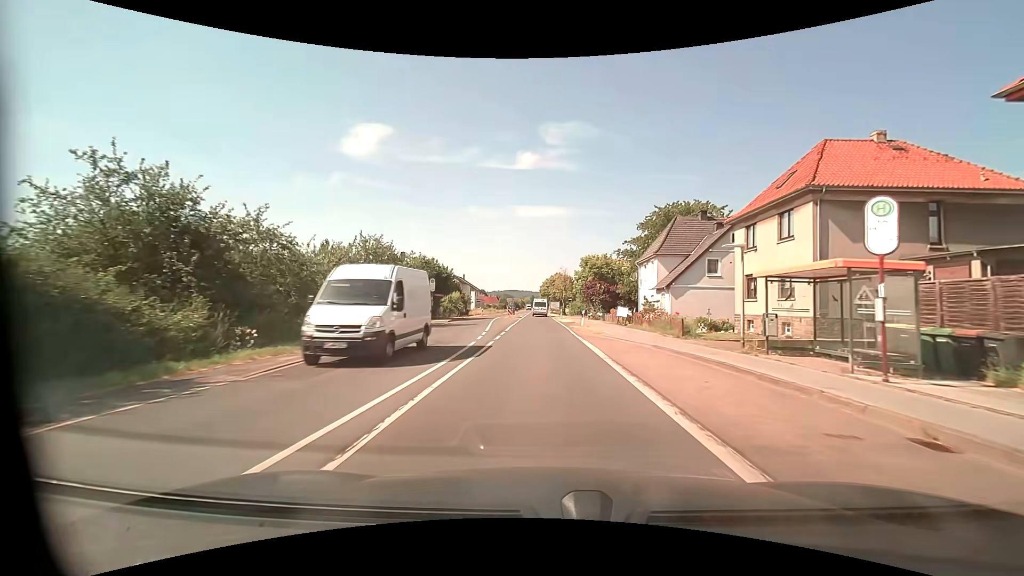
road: primary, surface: asphalt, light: Day
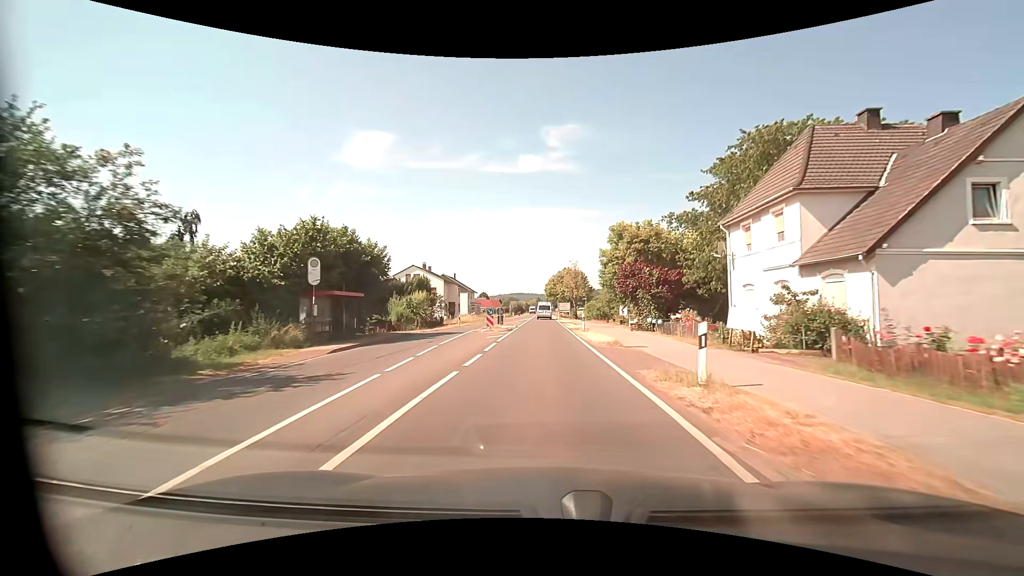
(-0.1, +23.8) m; -1°
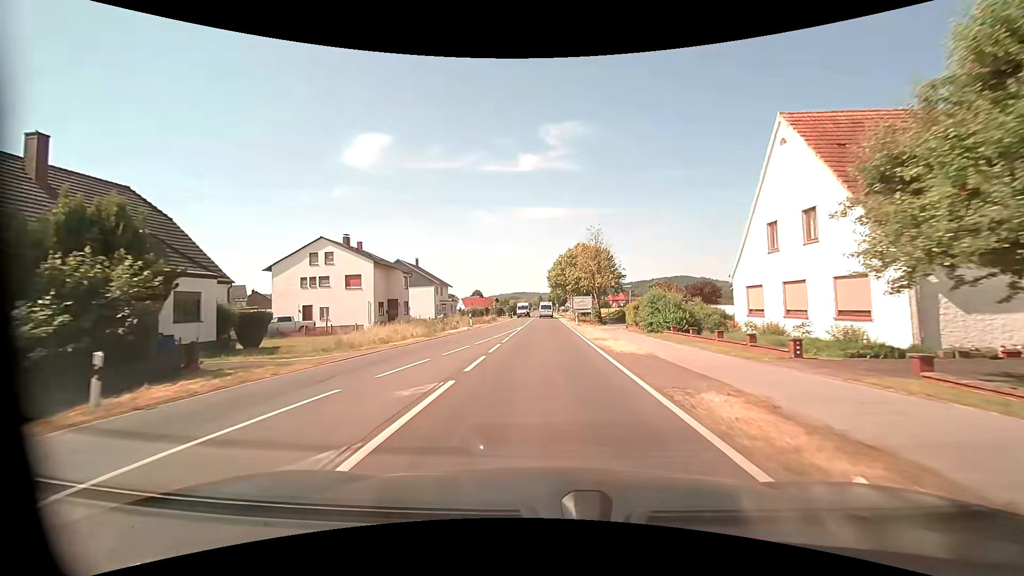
(-0.3, +39.7) m; -1°
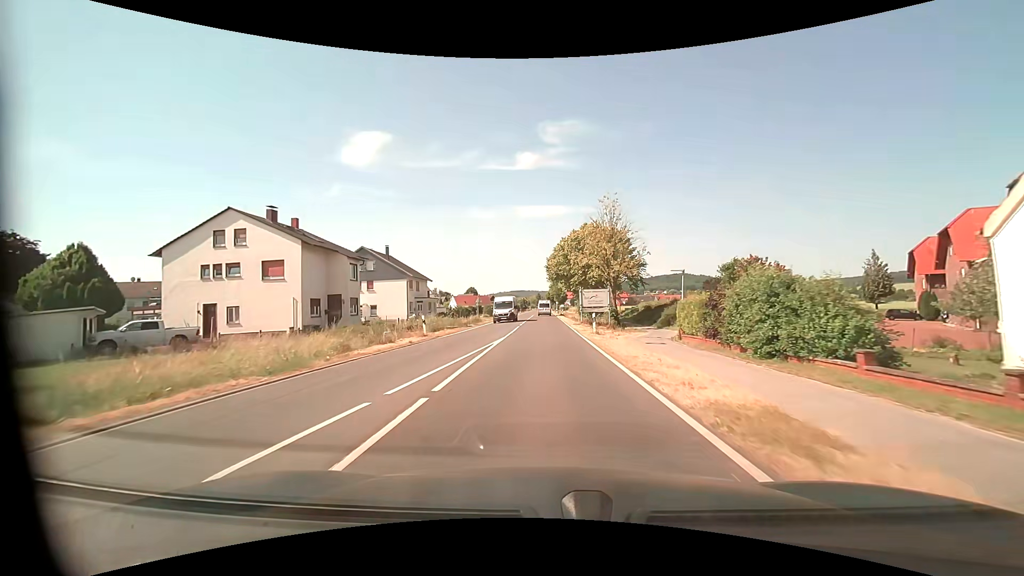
(+0.1, +15.9) m; 0°
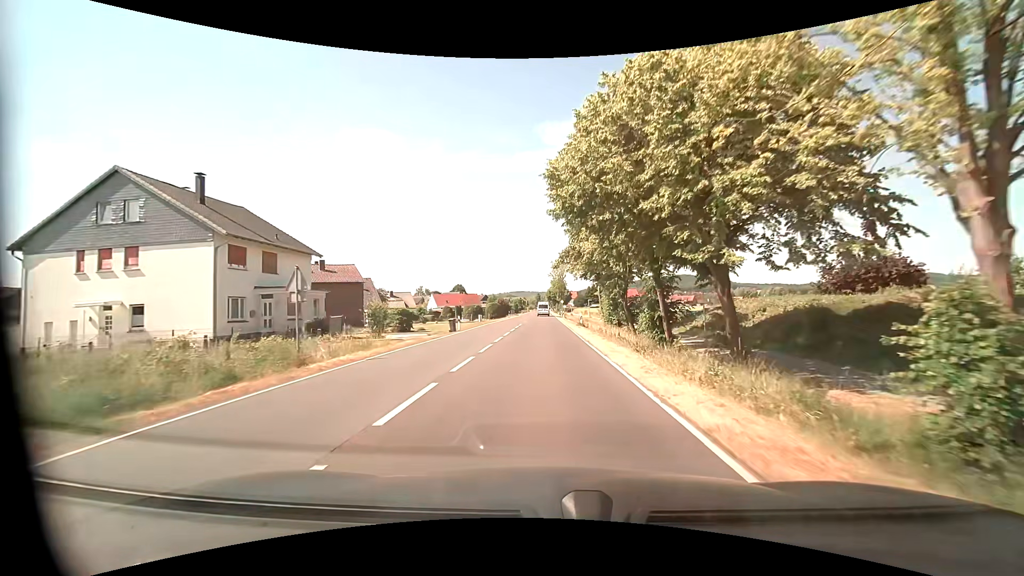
(-0.1, +39.9) m; 0°
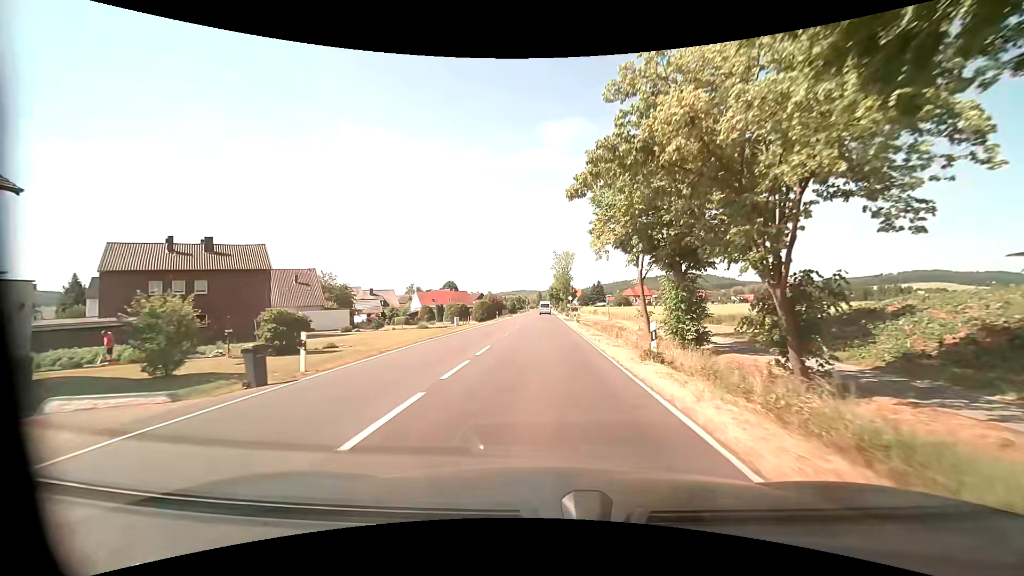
(-0.1, +23.9) m; 0°
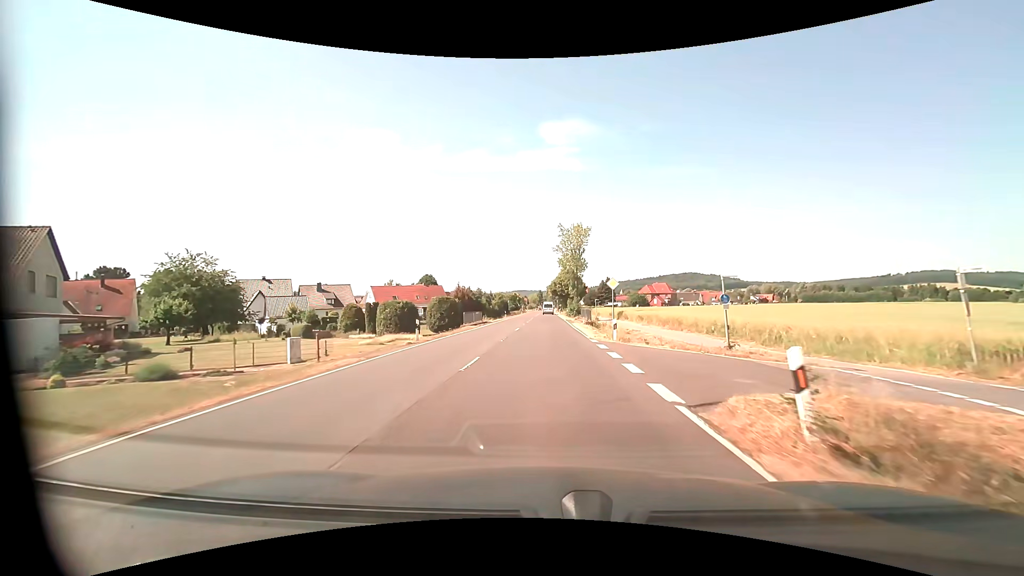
(+0.1, +39.7) m; 0°
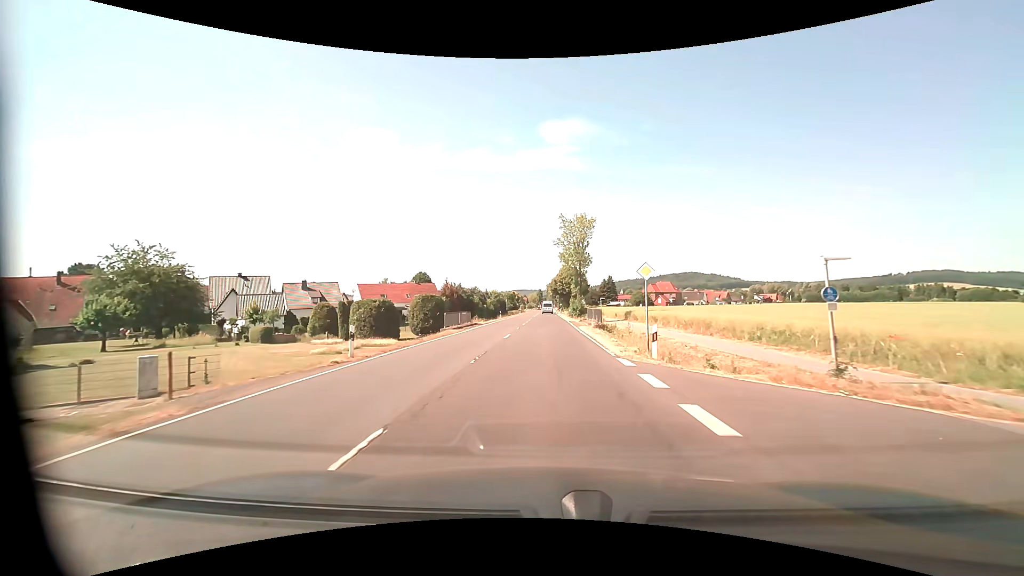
(0.0, +7.9) m; 0°
(0, +10) (0, +20) (0, +30) (0, +40) (0, +50) (0, +60) (0, +70) (0, +80) (0, +90) (0, +100) m
